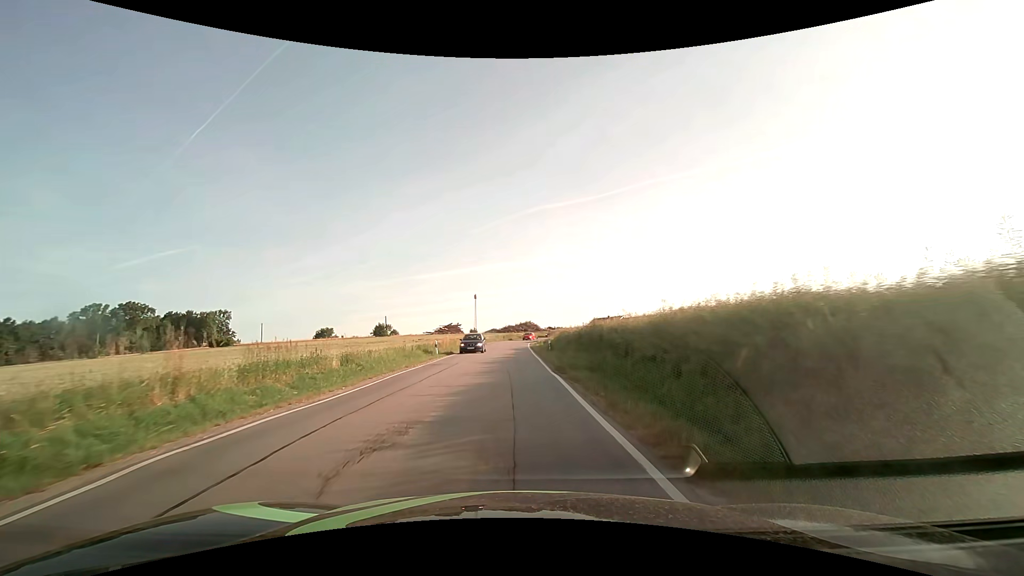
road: secondary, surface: asphalt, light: Day
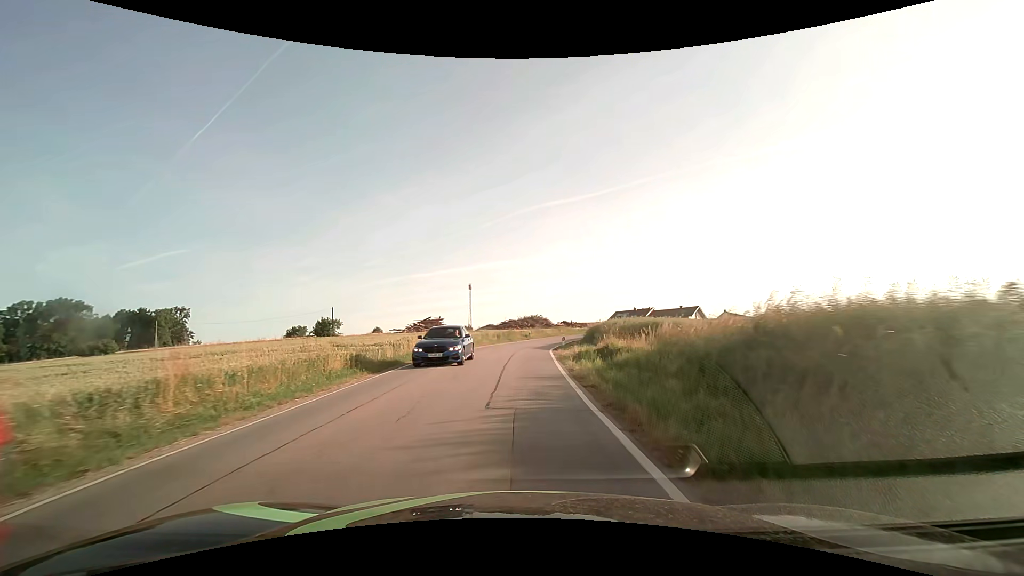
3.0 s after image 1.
(-0.5, +37.4) m; -2°
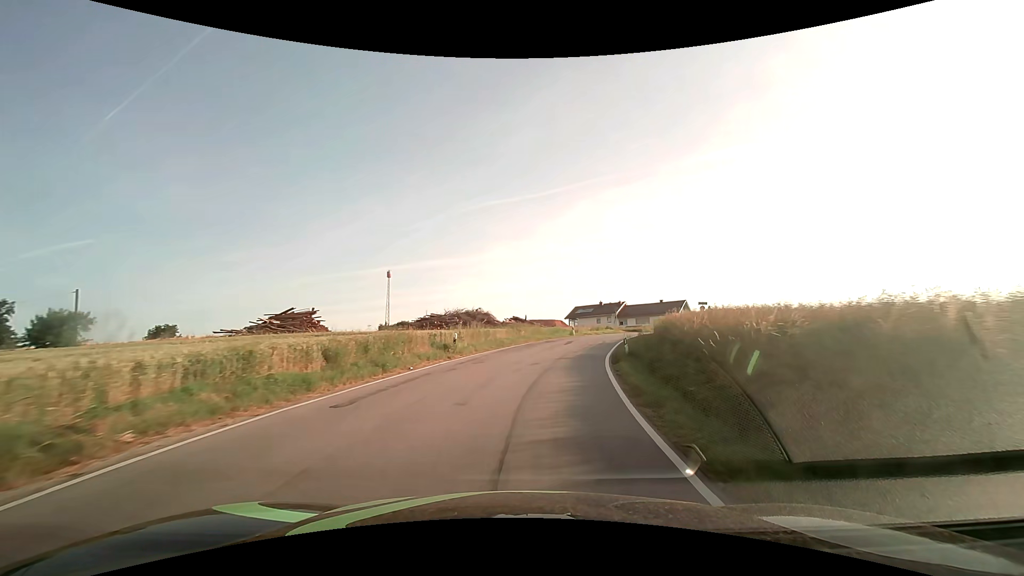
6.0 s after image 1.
(+1.5, +37.6) m; +8°
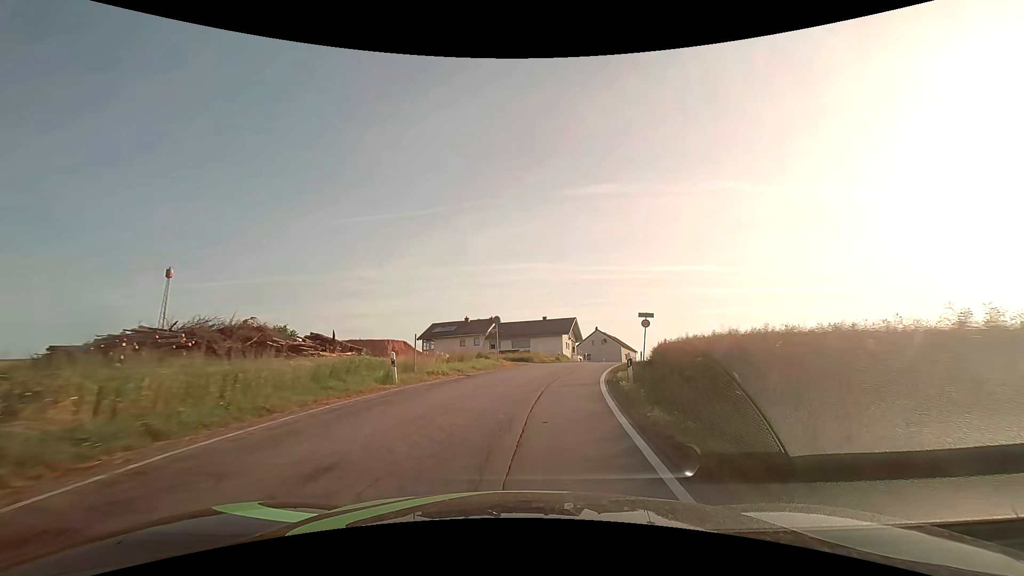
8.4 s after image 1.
(+4.2, +29.8) m; +15°
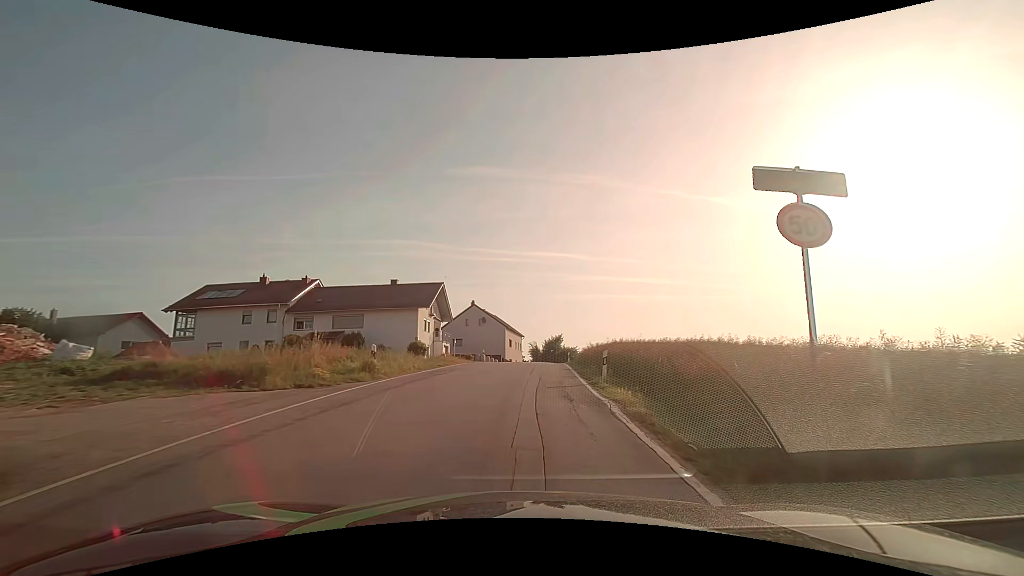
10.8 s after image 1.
(+4.1, +29.9) m; +15°
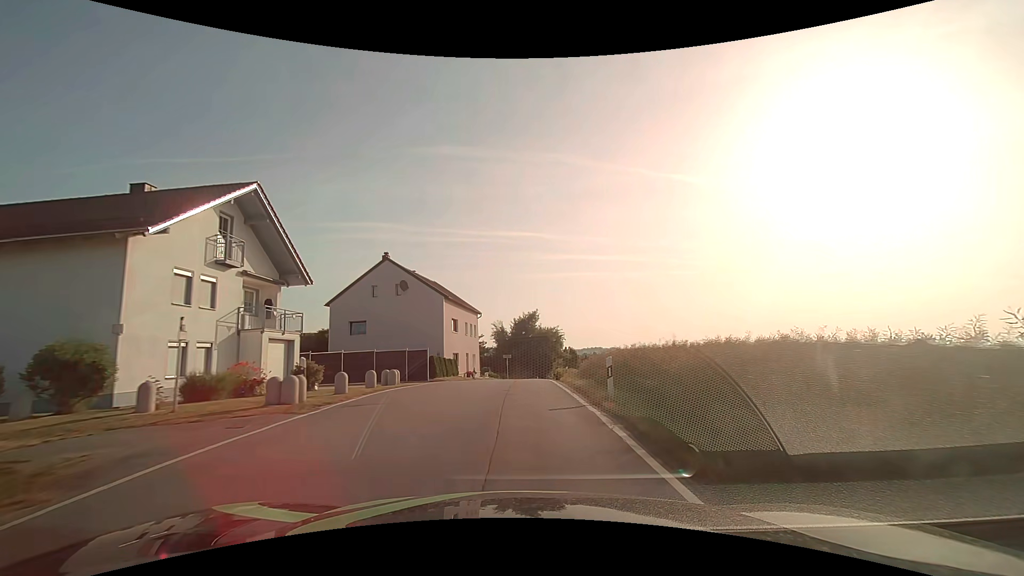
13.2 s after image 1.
(+1.4, +31.0) m; +4°
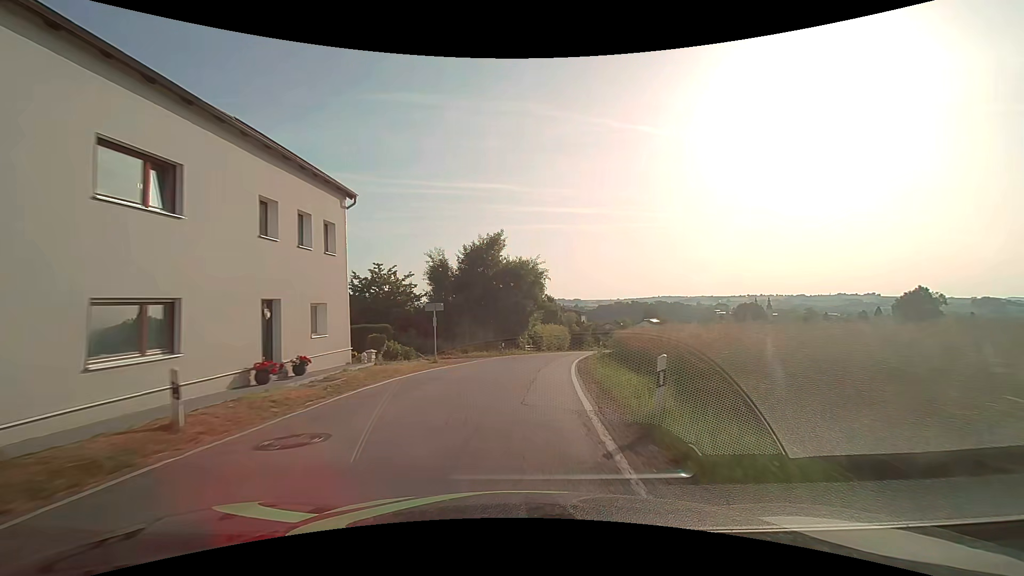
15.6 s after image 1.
(+0.8, +31.8) m; +4°
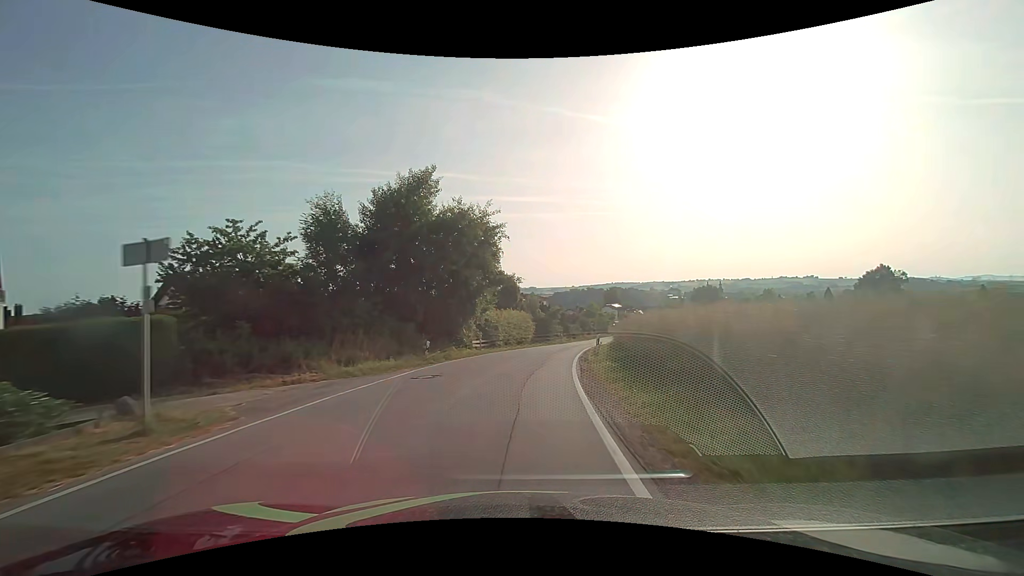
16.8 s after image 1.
(+0.8, +16.4) m; +5°
(0, +10) (+1, +20) (+3, +30) (+5, +40) (+7, +49) (+10, +59) (+13, +68) (+17, +78) (+21, +87) (+24, +96) m
